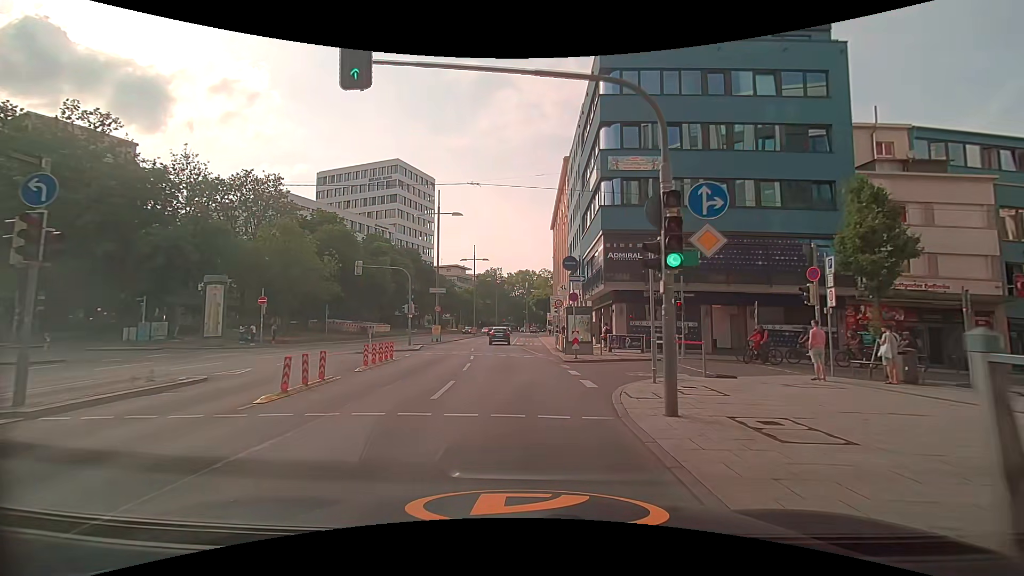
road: primary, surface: asphalt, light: Day
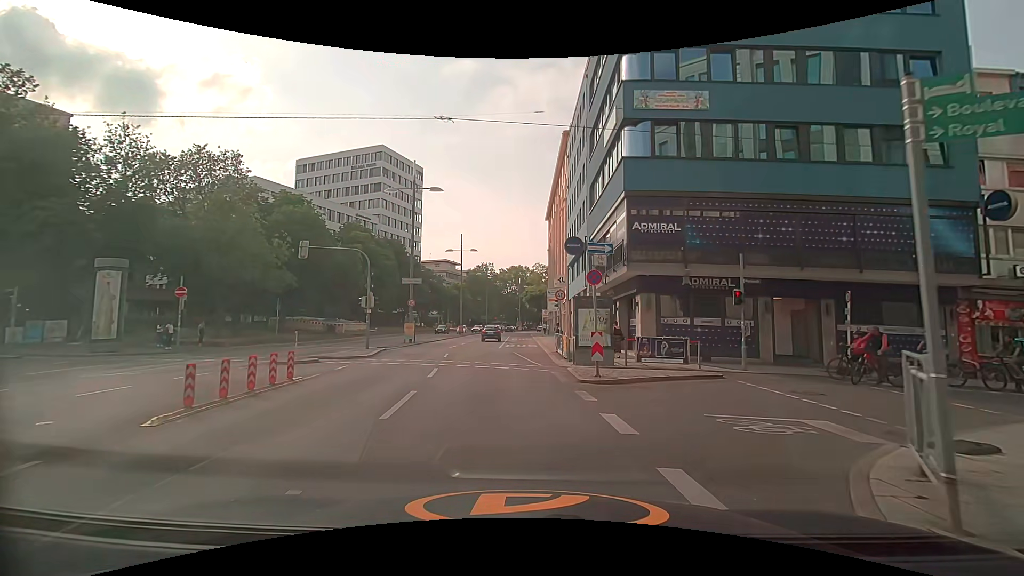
(-0.1, +7.9) m; +1°
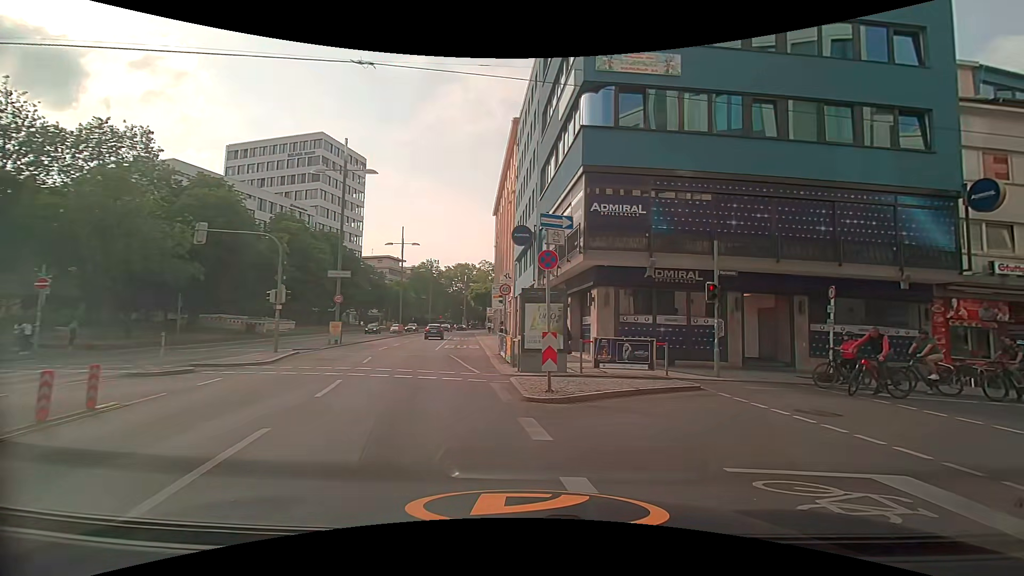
(+0.1, +3.4) m; +5°
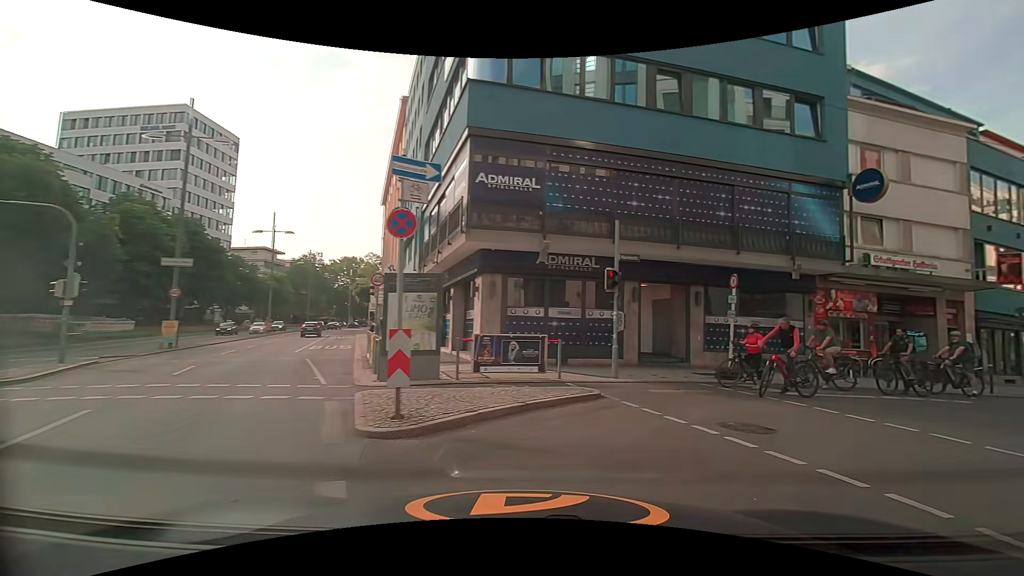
(+0.3, +3.0) m; +13°
